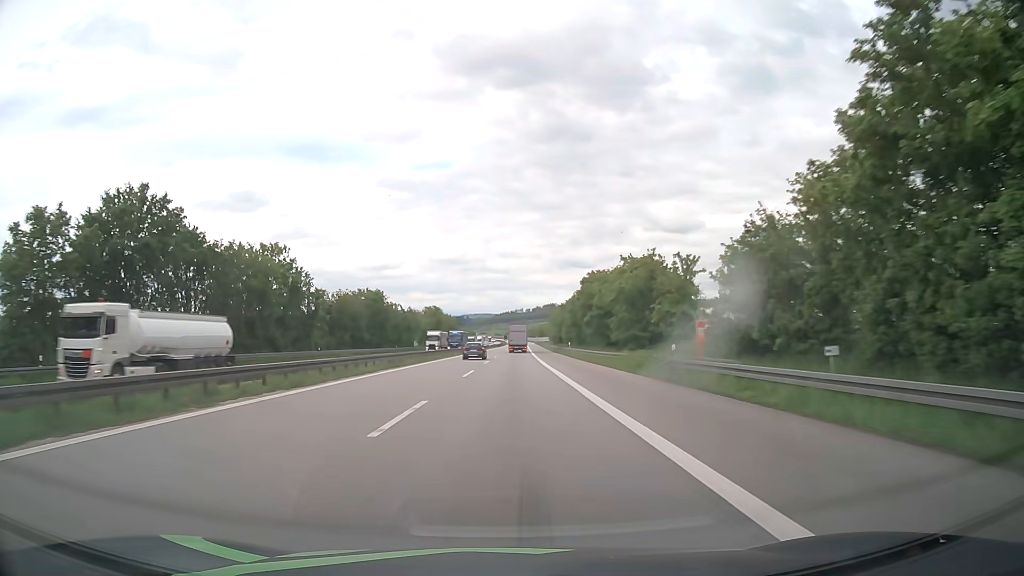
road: motorway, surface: asphalt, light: Day
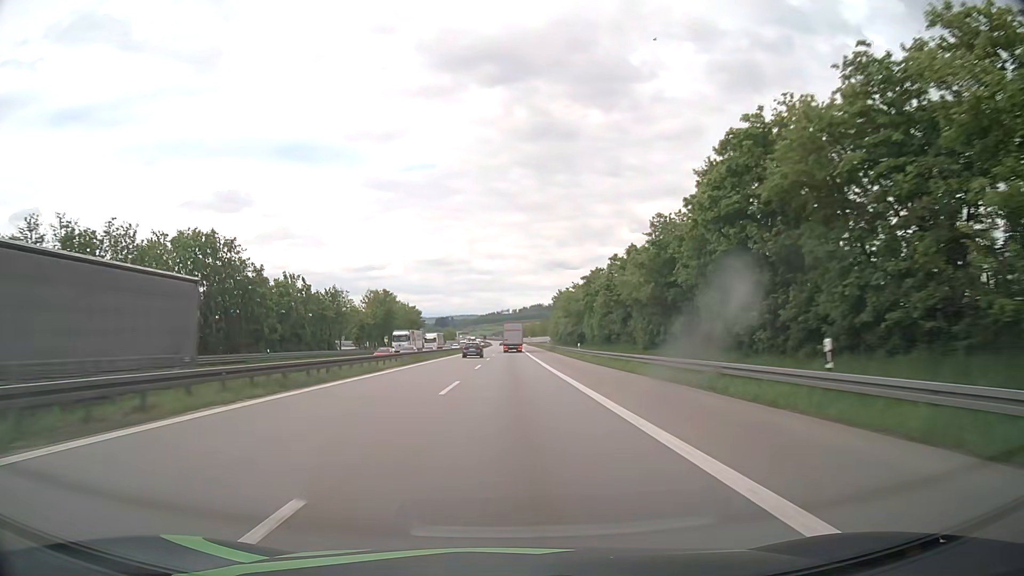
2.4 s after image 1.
(+0.5, +63.3) m; +1°
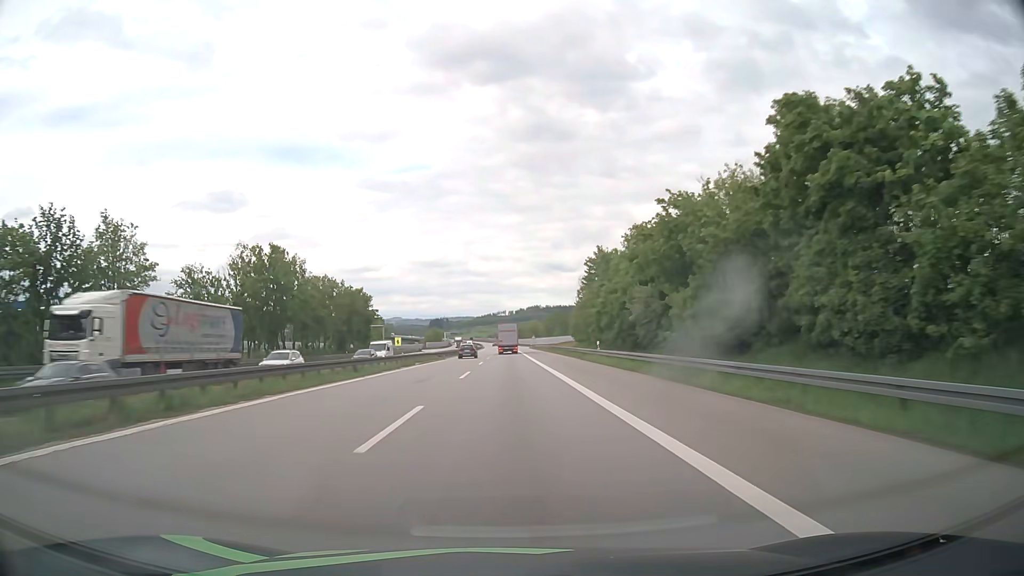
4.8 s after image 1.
(+0.3, +63.2) m; 0°
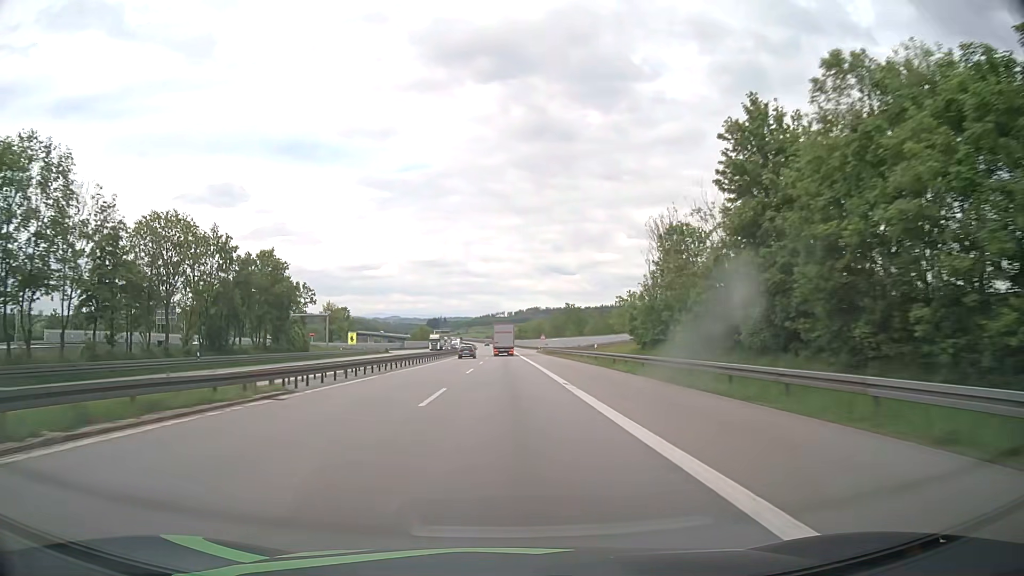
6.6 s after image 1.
(0.0, +47.3) m; 0°
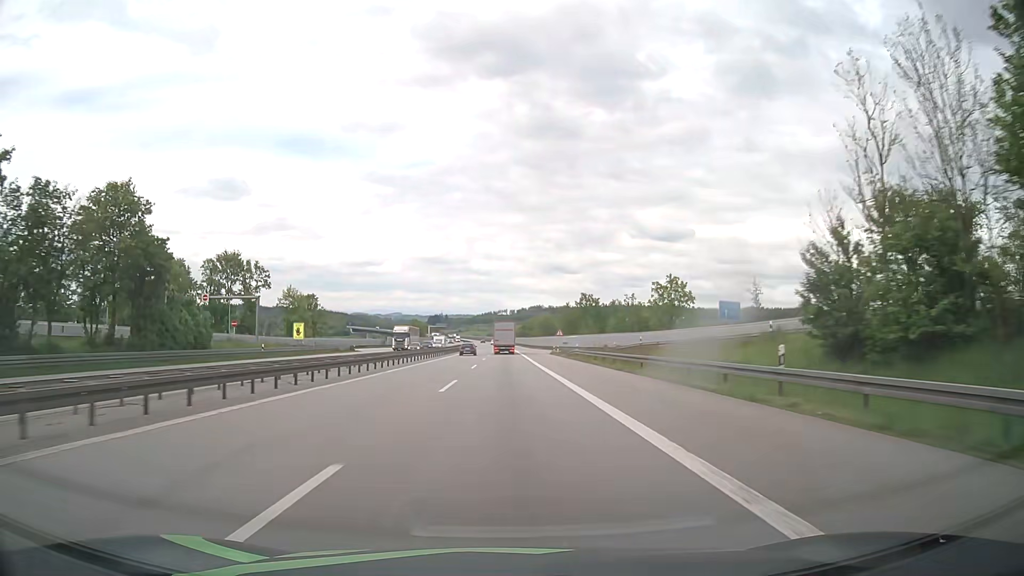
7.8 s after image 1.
(-0.1, +31.6) m; 0°
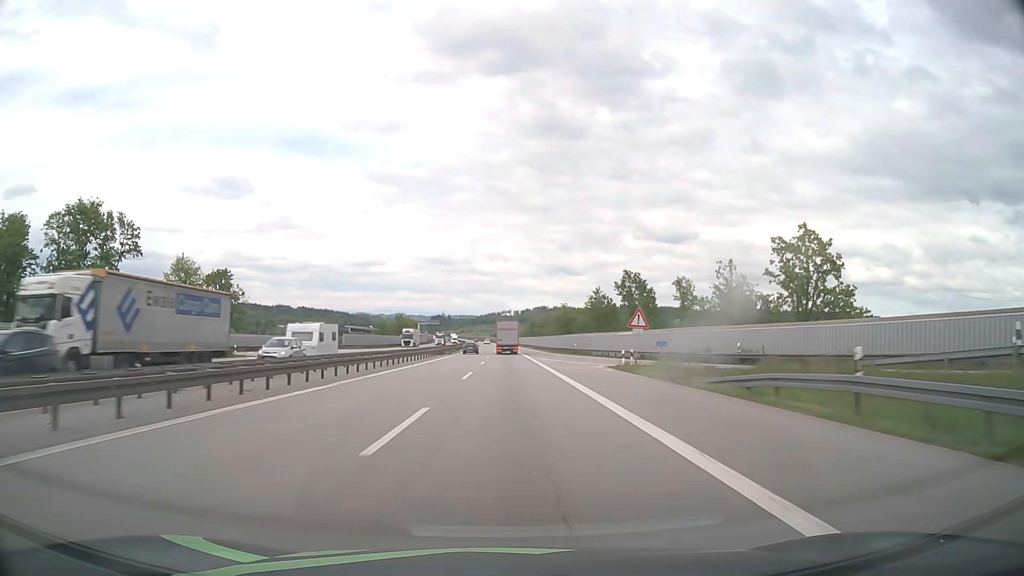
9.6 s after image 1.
(-0.2, +47.5) m; 0°
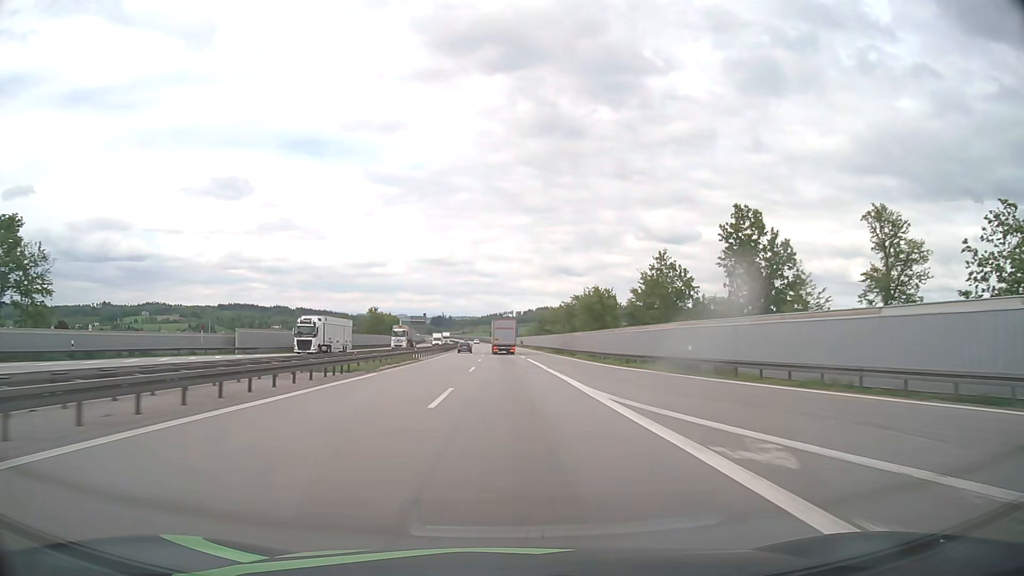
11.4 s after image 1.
(0.0, +47.6) m; 0°
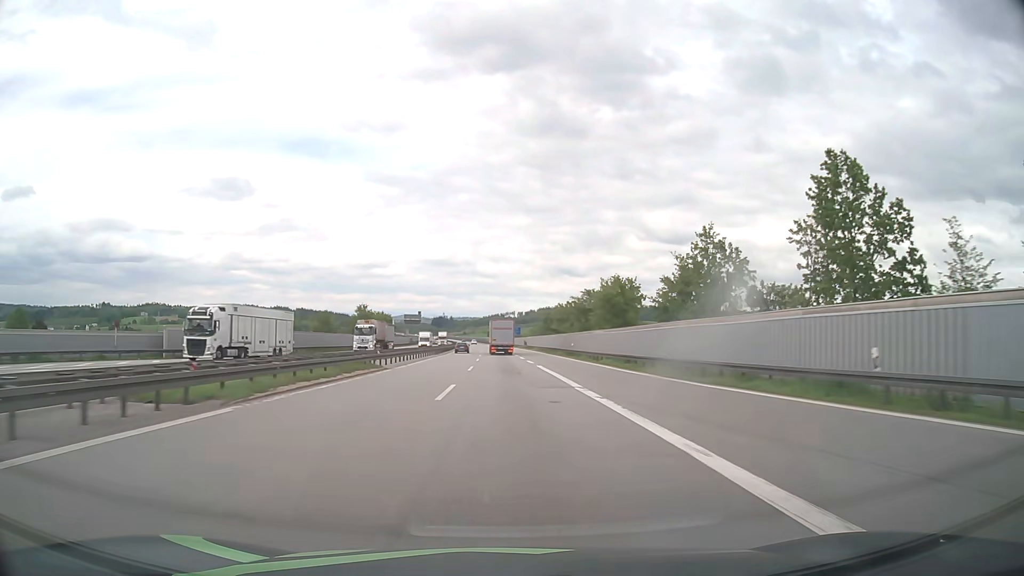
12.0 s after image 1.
(0.0, +15.8) m; 0°
(0, +10) (0, +20) (0, +30) (0, +40) (0, +50) (0, +60) (-1, +70) (-1, +80) (-1, +90) (-1, +100) m
